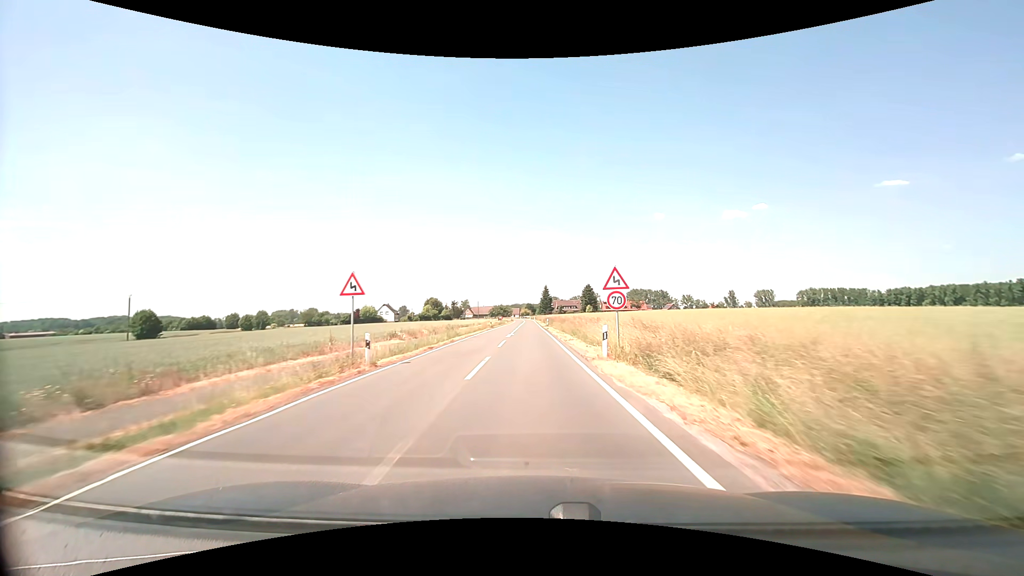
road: secondary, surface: asphalt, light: Day
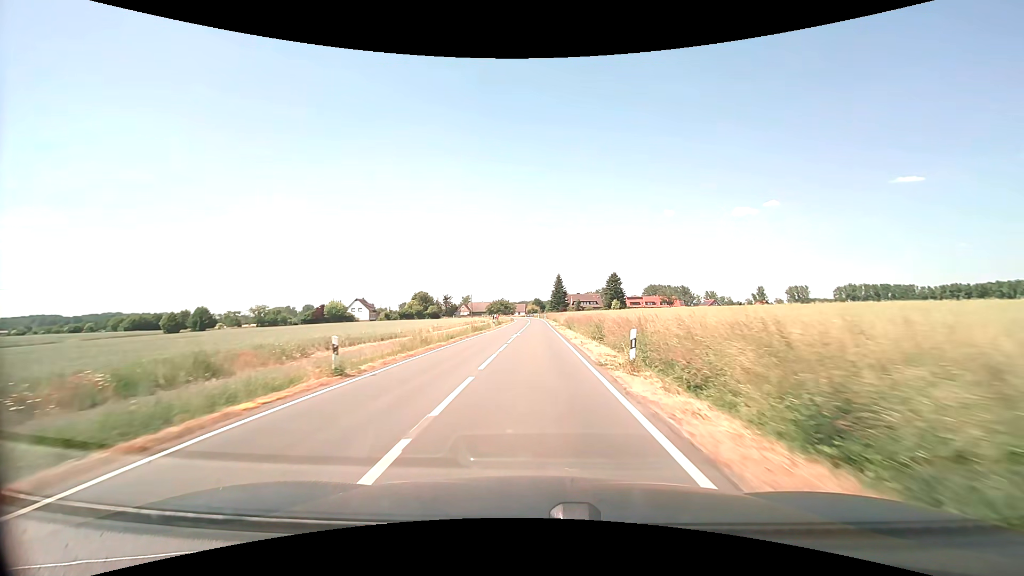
(-0.5, +53.3) m; -1°
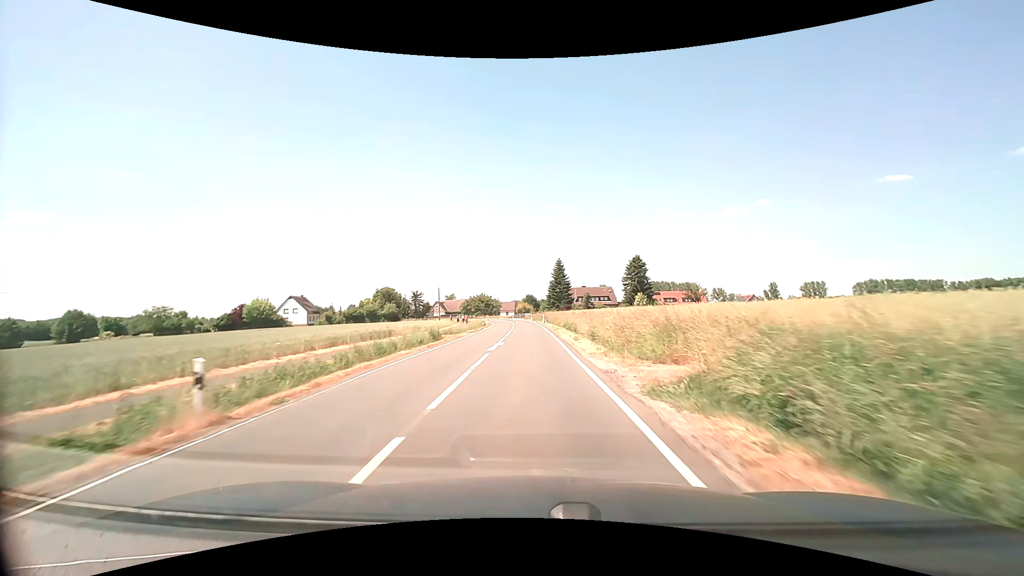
(+0.3, +51.5) m; +1°
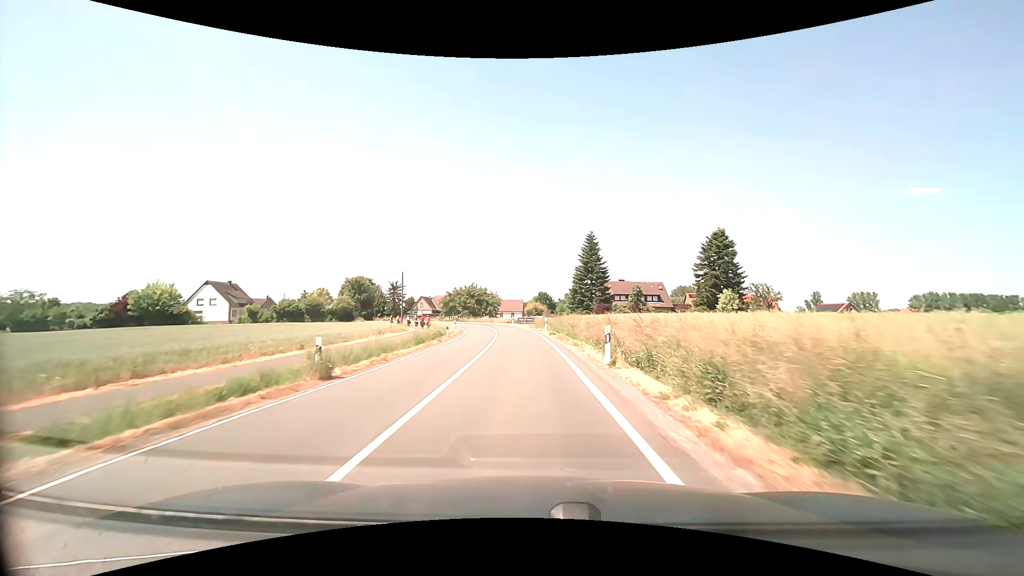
(-0.4, +48.4) m; -1°
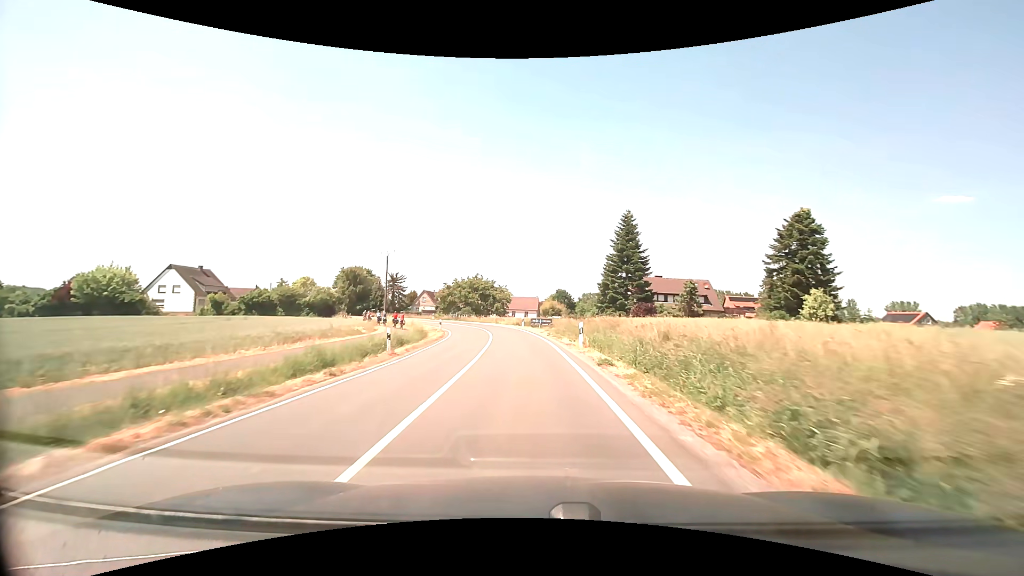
(-0.3, +18.5) m; -2°
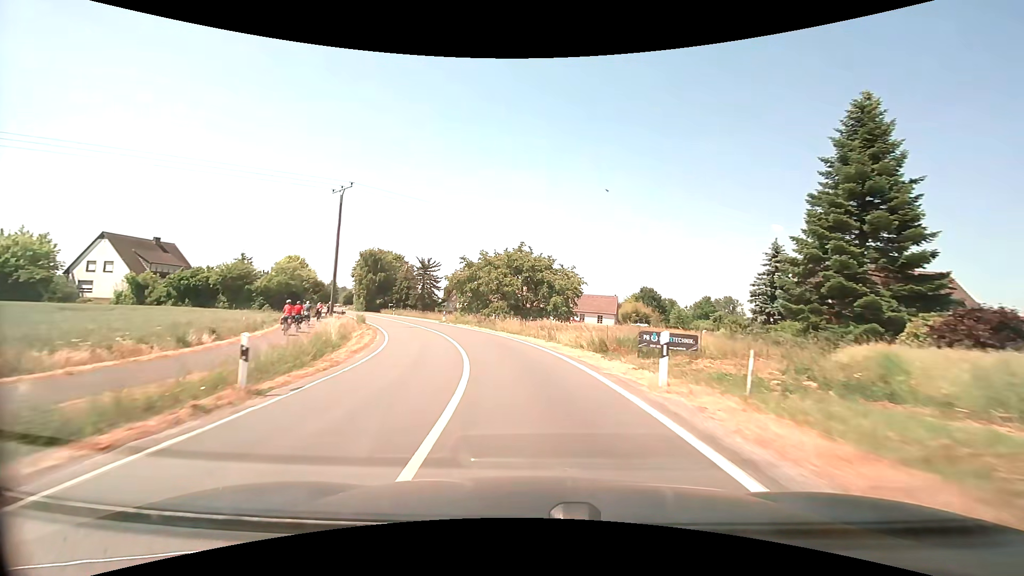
(-1.8, +35.7) m; -7°
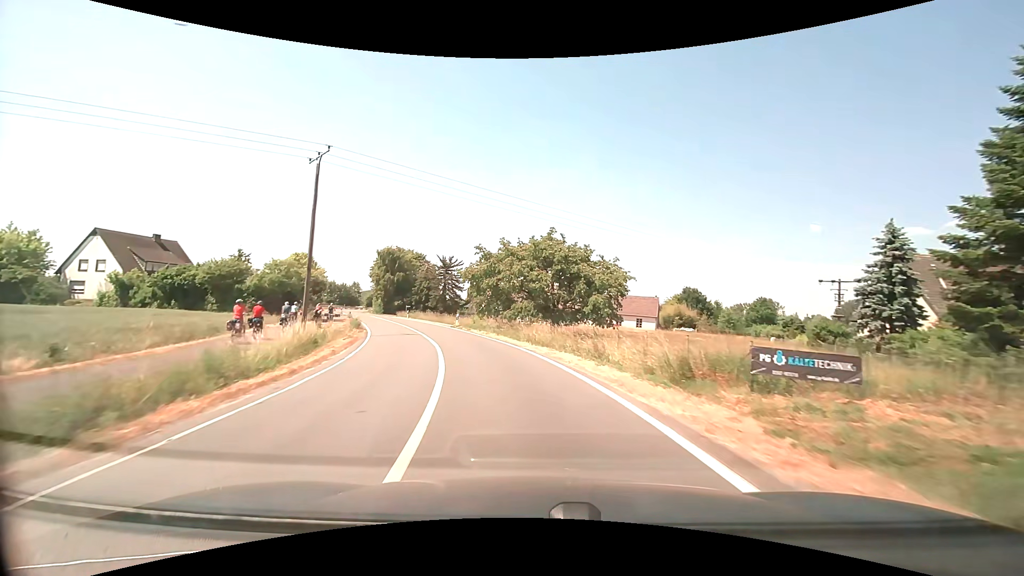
(-0.2, +8.7) m; -3°
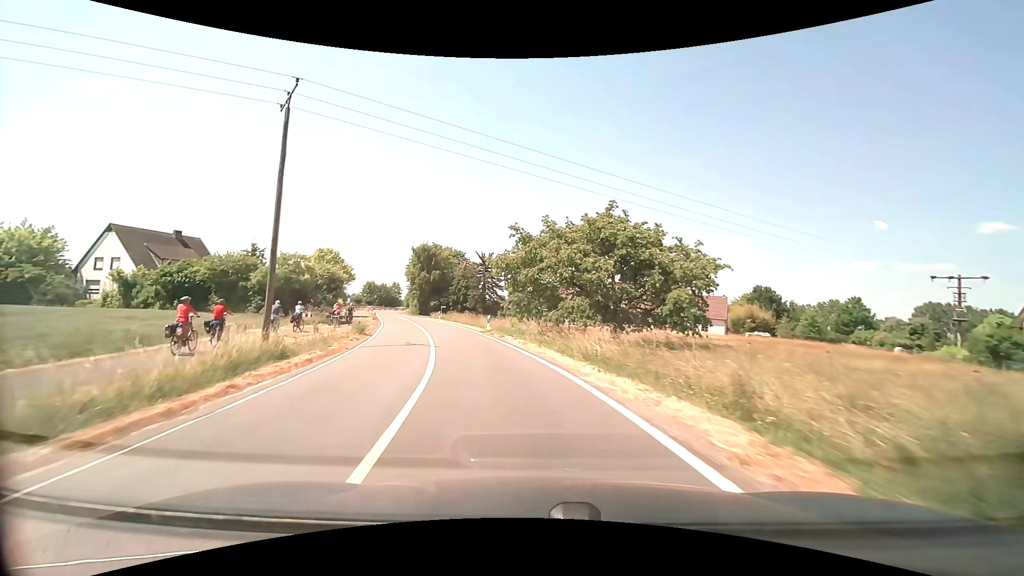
(-0.4, +8.6) m; -5°
(-1, +10) (-2, +20) (-5, +30) (-7, +39) (-11, +49) (-14, +58) (-17, +68) (-20, +77) (-24, +86) (-28, +96) m
